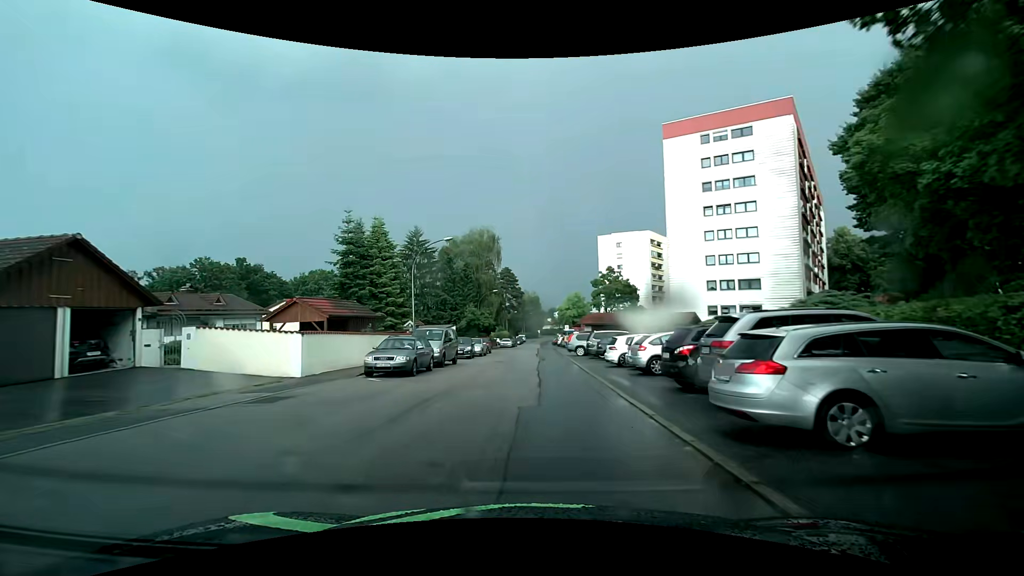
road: residential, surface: asphalt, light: Day
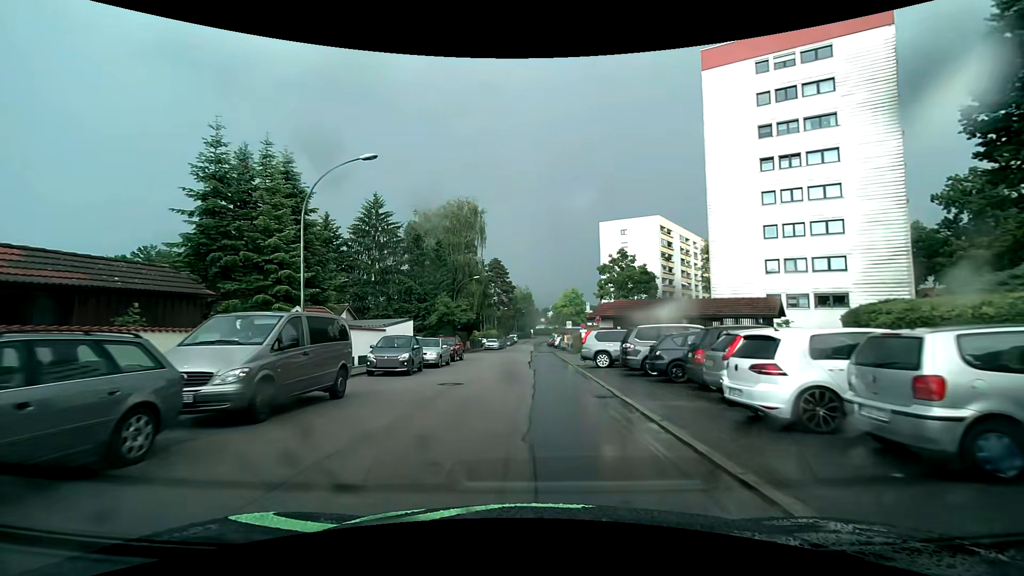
(+0.4, +15.2) m; +2°
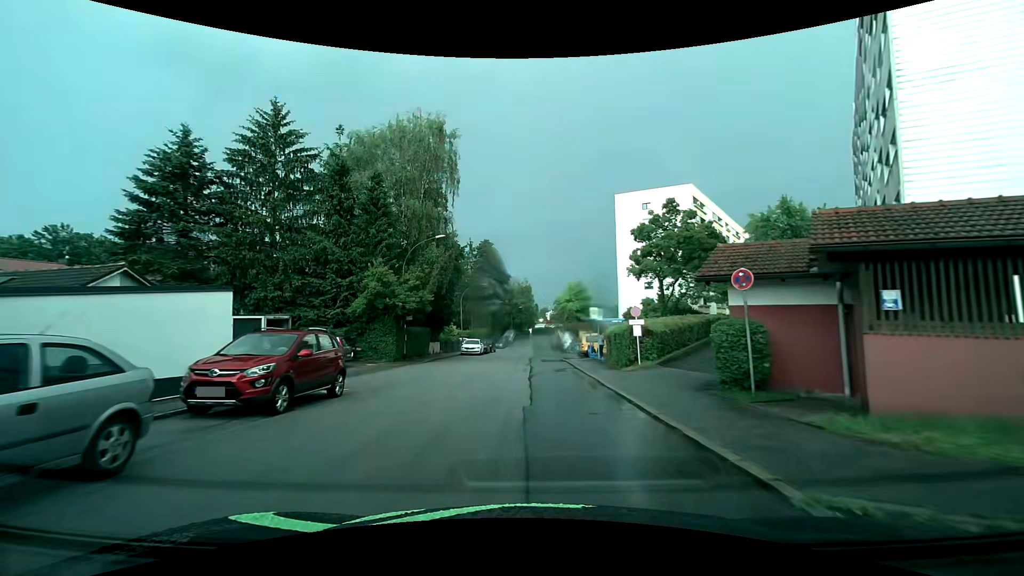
(0.0, +21.3) m; -1°
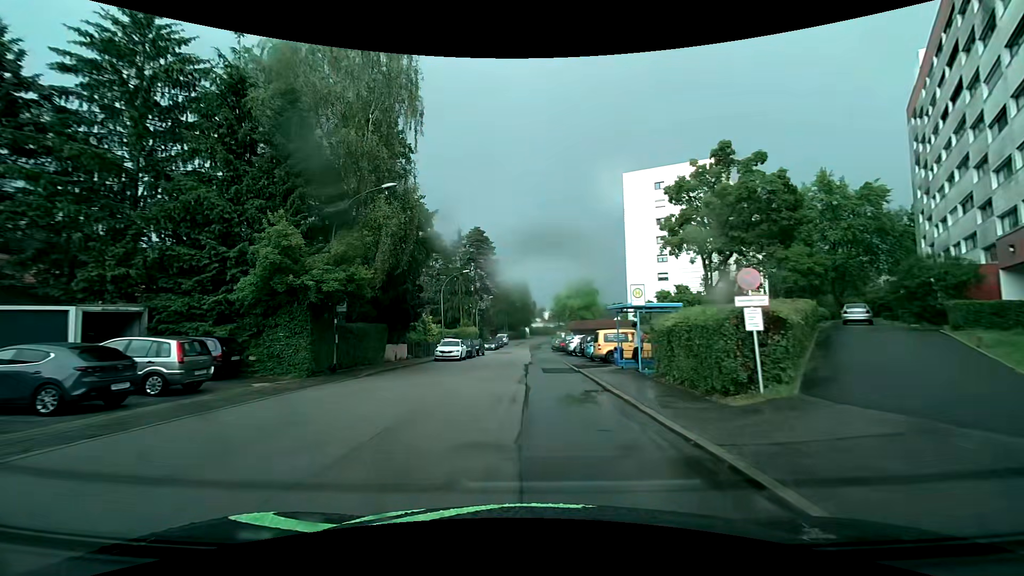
(+0.2, +11.0) m; +1°
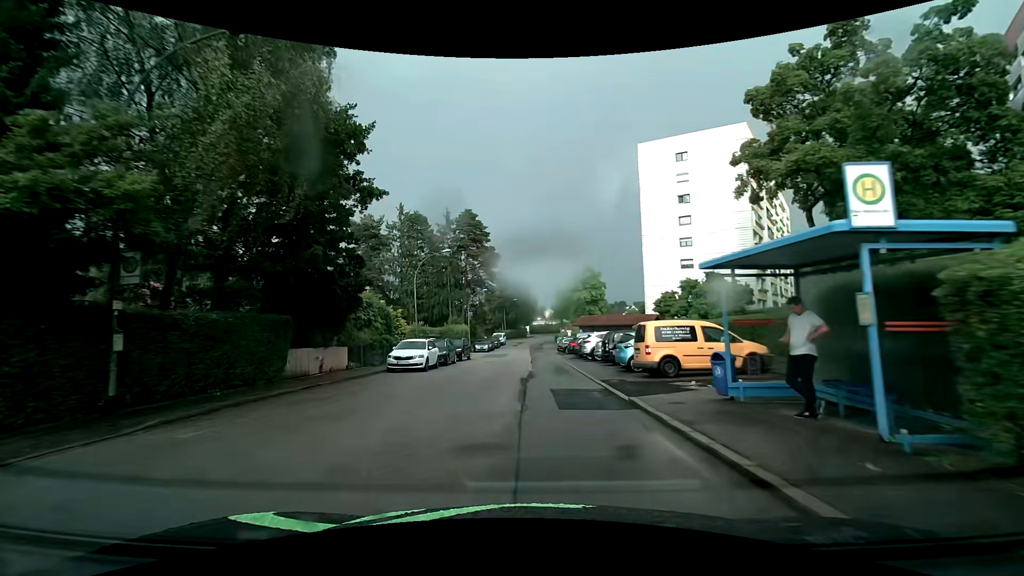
(+0.1, +11.2) m; 0°
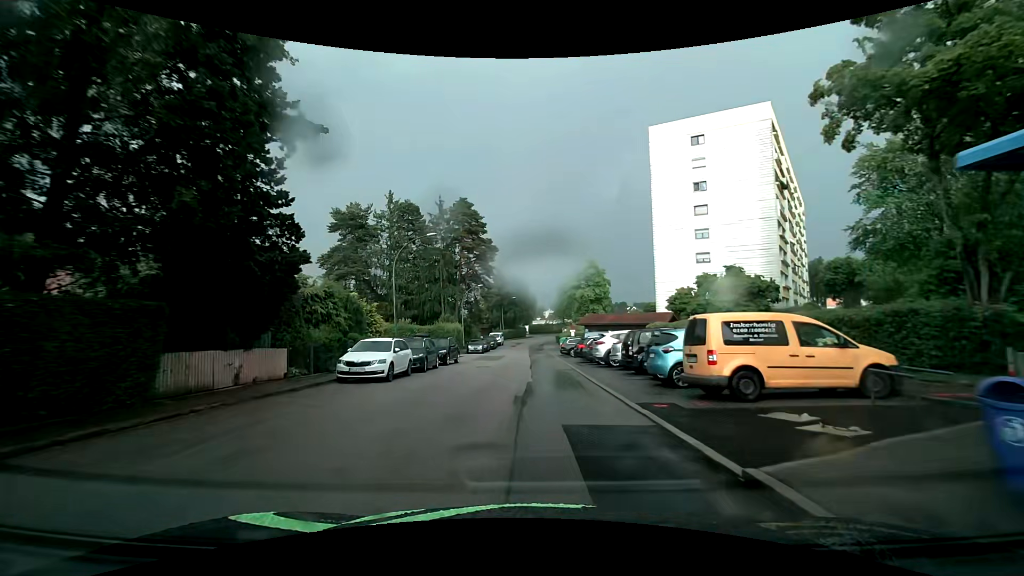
(0.0, +5.7) m; 0°
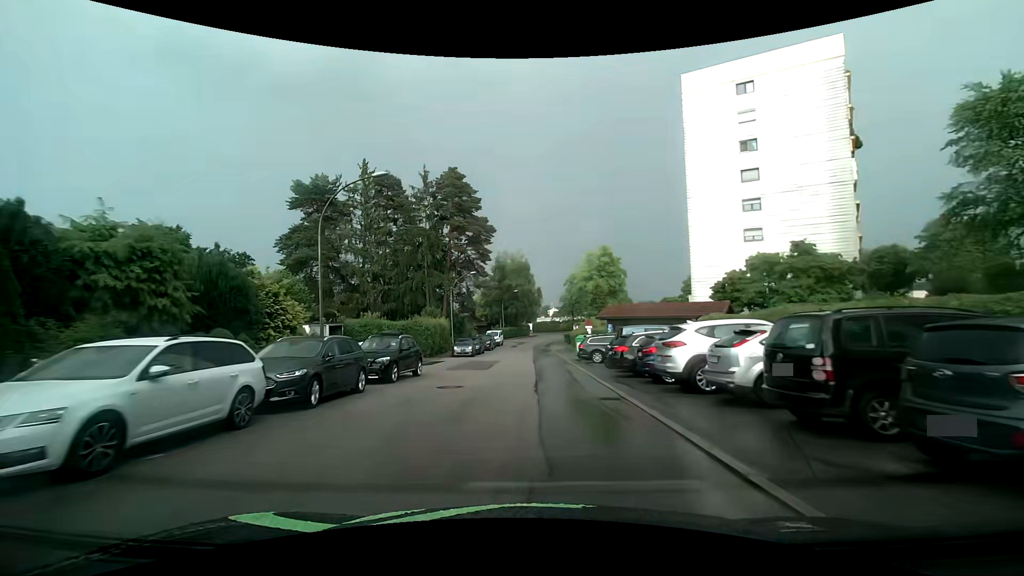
(0.0, +11.6) m; 0°
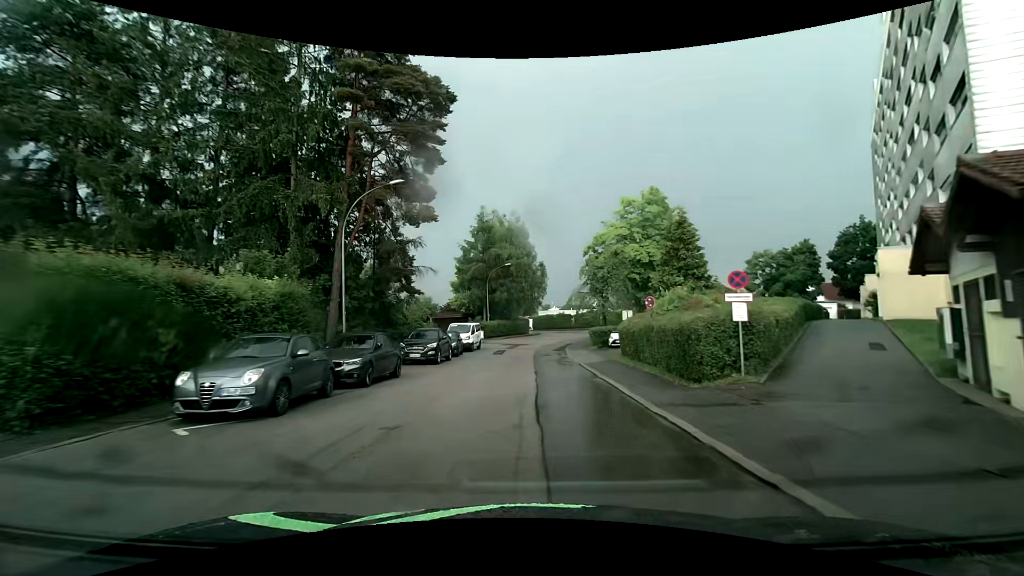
(-0.1, +30.0) m; 0°
(0, +10) (0, +20) (0, +30) (+1, +40) (+3, +50) (+6, +59) (+11, +68) (+19, +74) (+28, +78) (+38, +80) m
